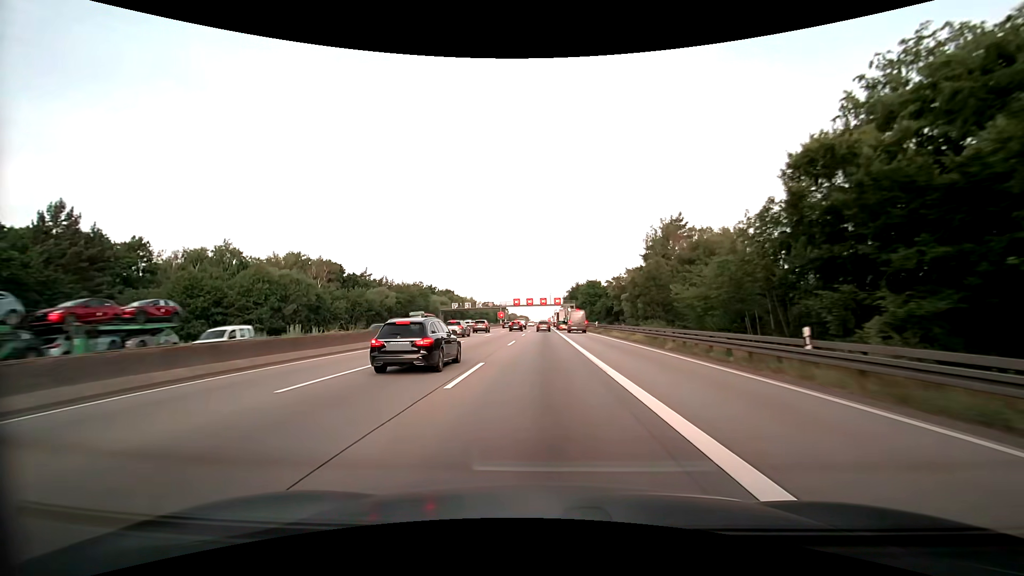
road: motorway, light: Day
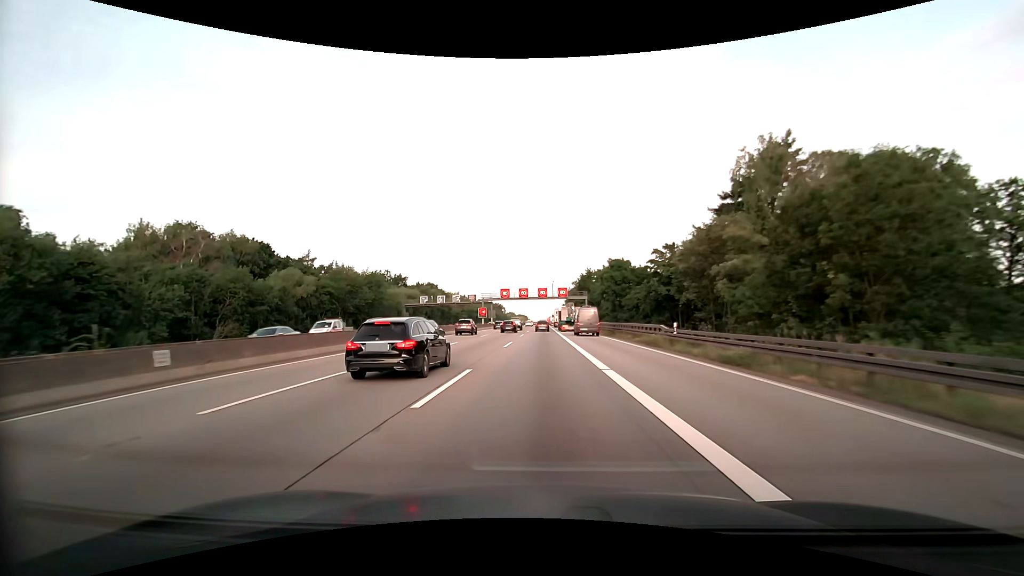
(-0.1, +38.3) m; 0°
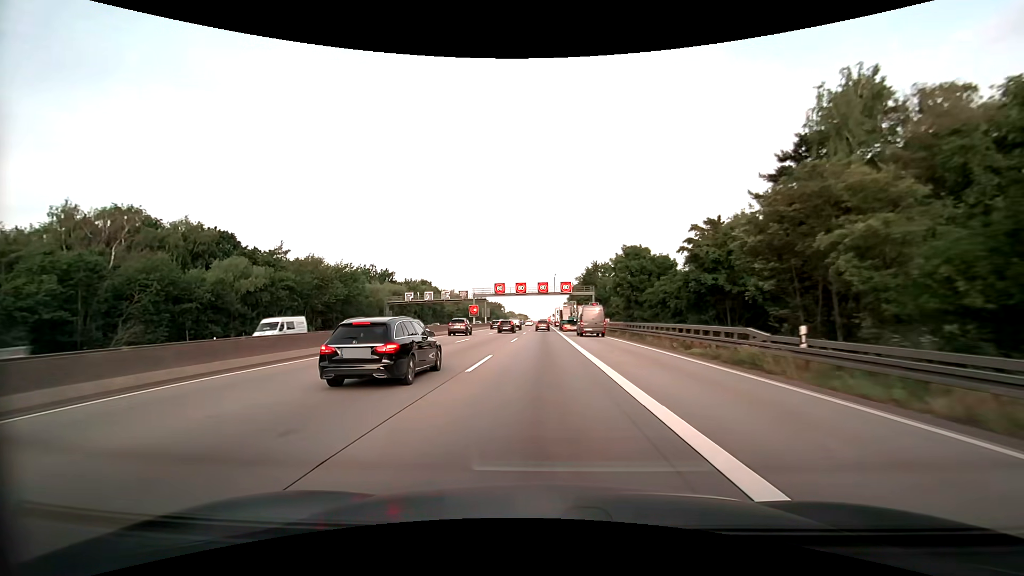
(0.0, +12.5) m; 0°
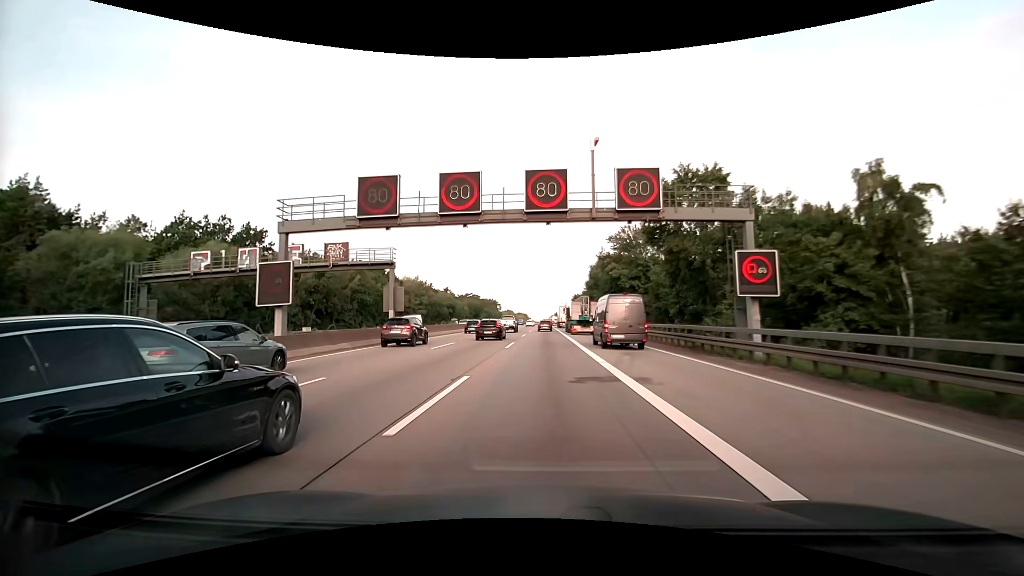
(-0.1, +61.1) m; 0°
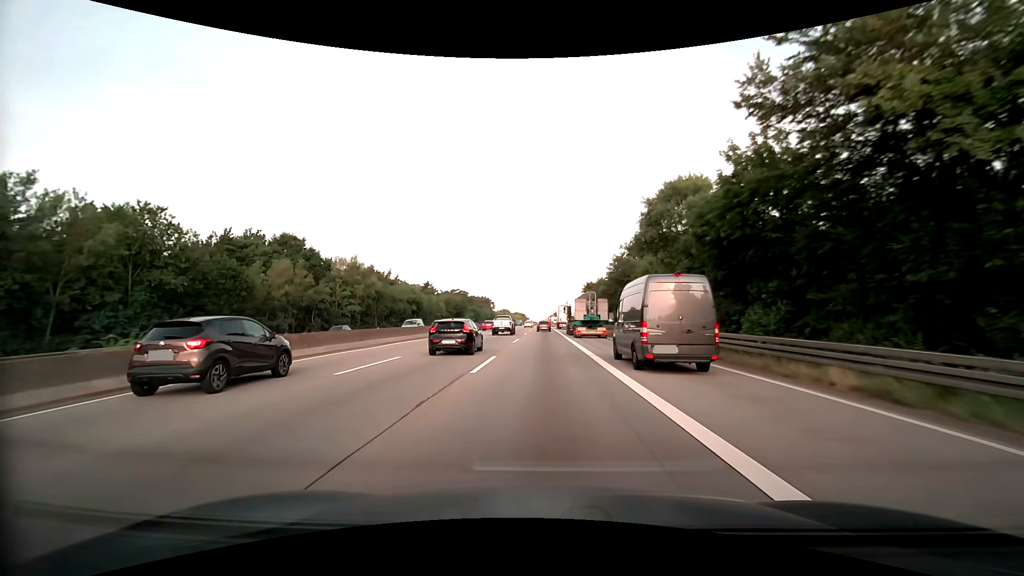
(+0.2, +47.1) m; 0°
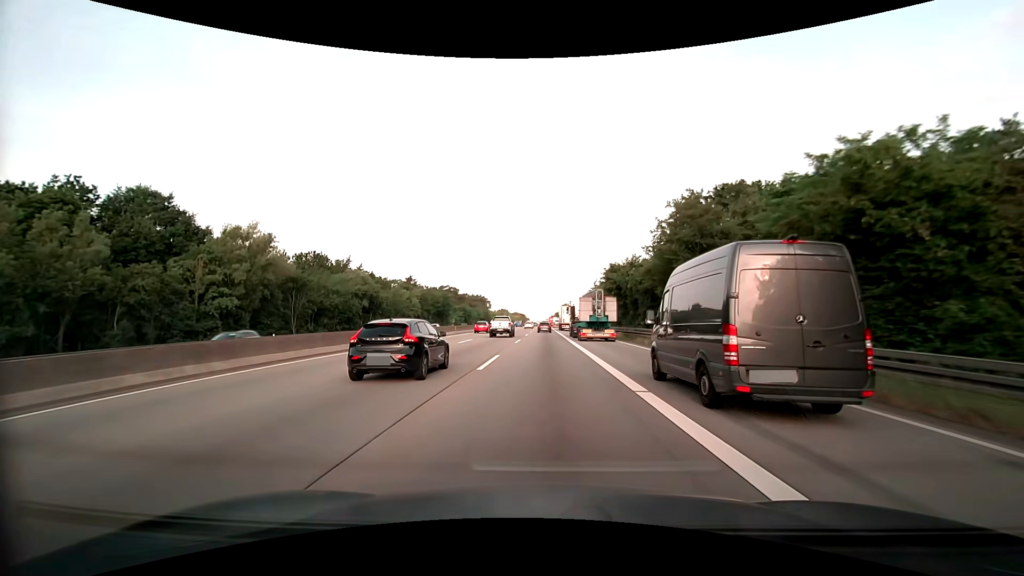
(+0.1, +34.9) m; 0°
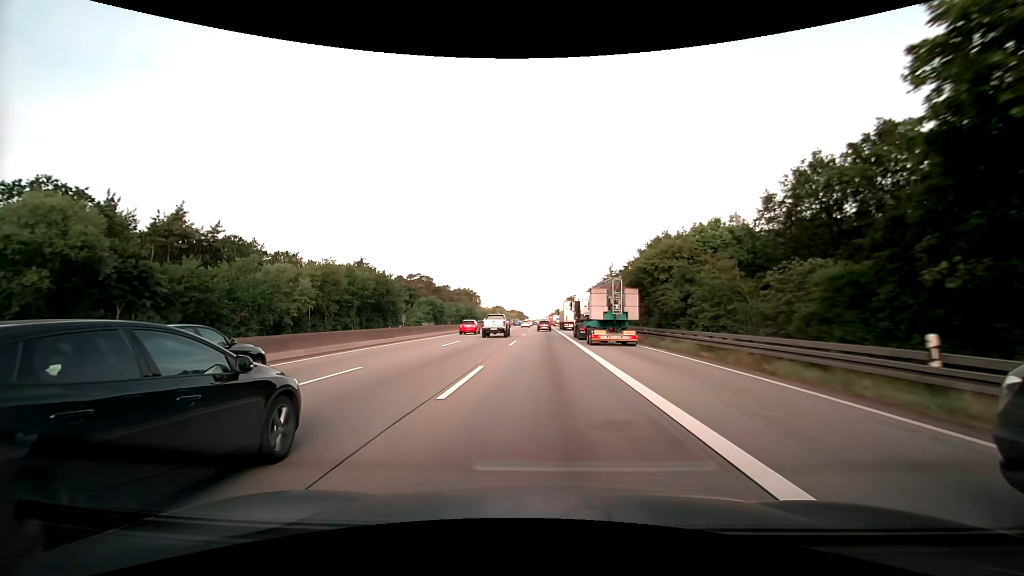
(0.0, +59.5) m; 0°
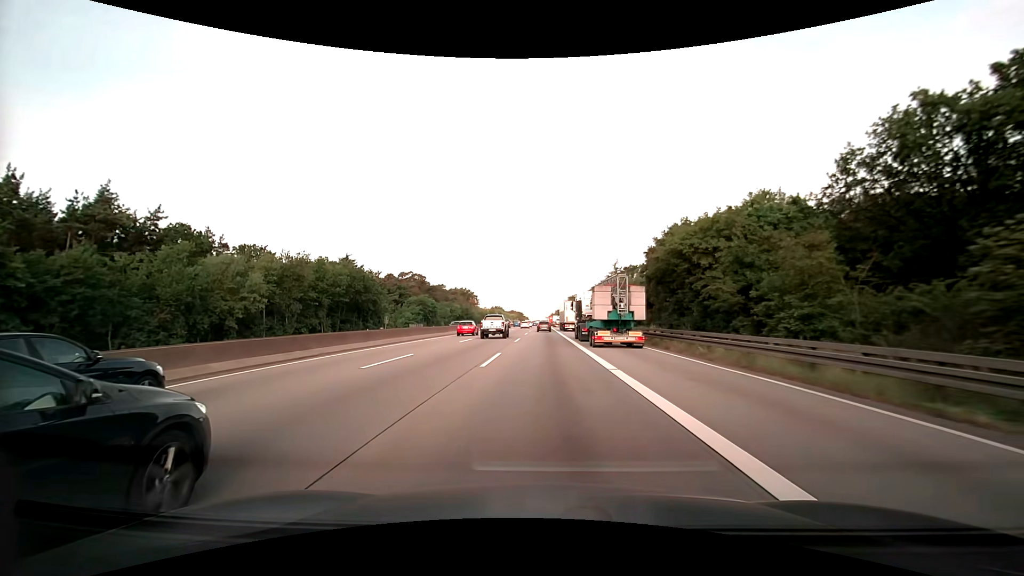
(0.0, +12.0) m; 0°
(0, +10) (0, +20) (0, +30) (0, +40) (0, +50) (0, +60) (0, +70) (0, +80) (0, +90) (0, +100) m
